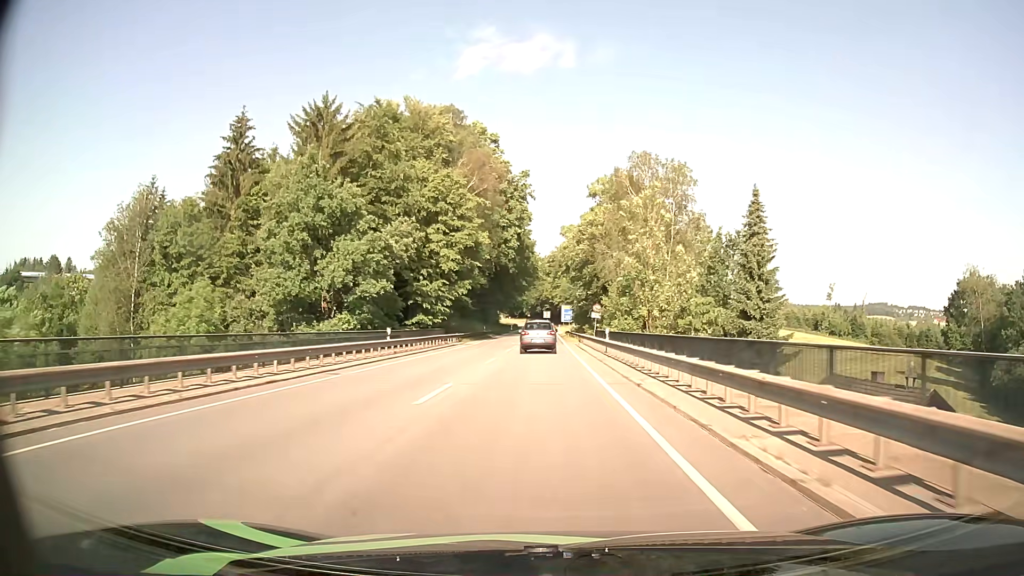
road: primary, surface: asphalt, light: Day
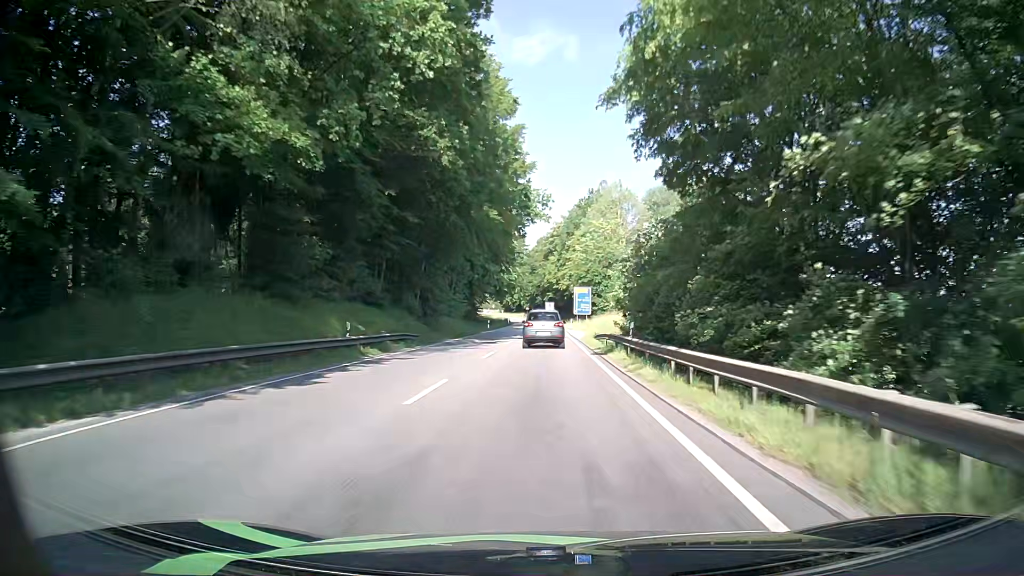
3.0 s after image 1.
(0.0, +53.6) m; 0°
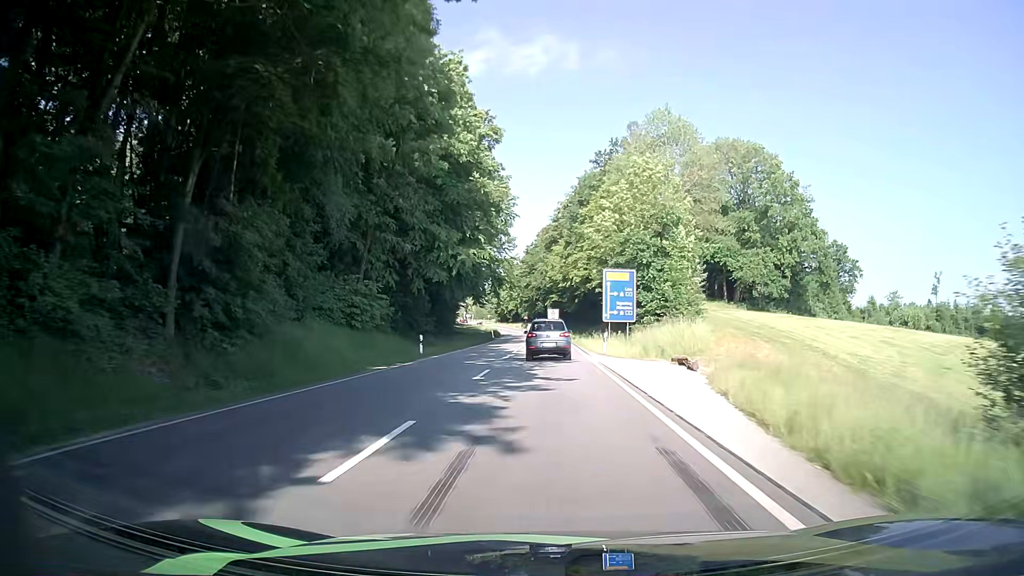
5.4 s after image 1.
(0.0, +40.3) m; 0°
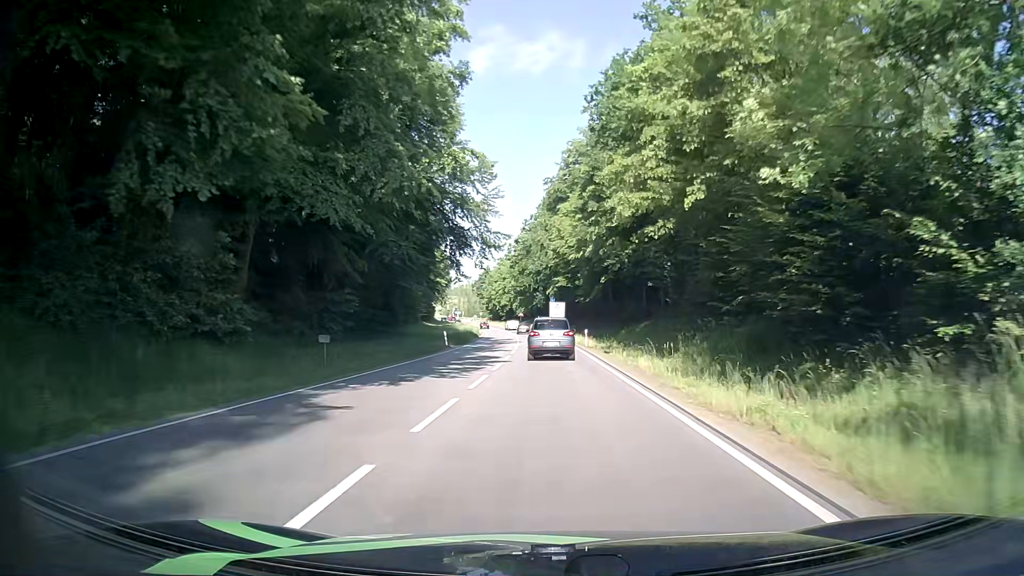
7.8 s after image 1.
(-0.1, +39.6) m; 0°
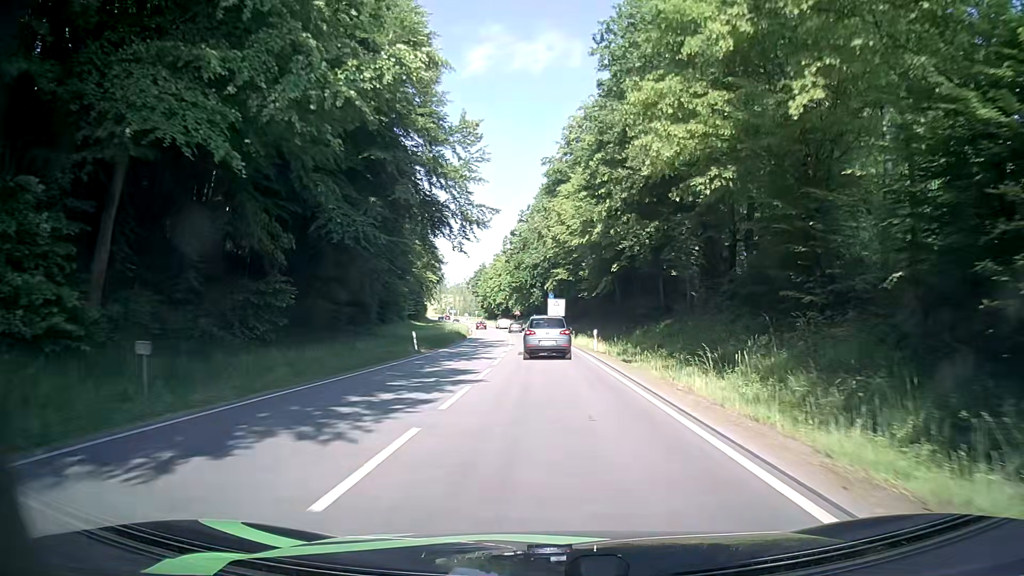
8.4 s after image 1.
(0.0, +9.7) m; 0°
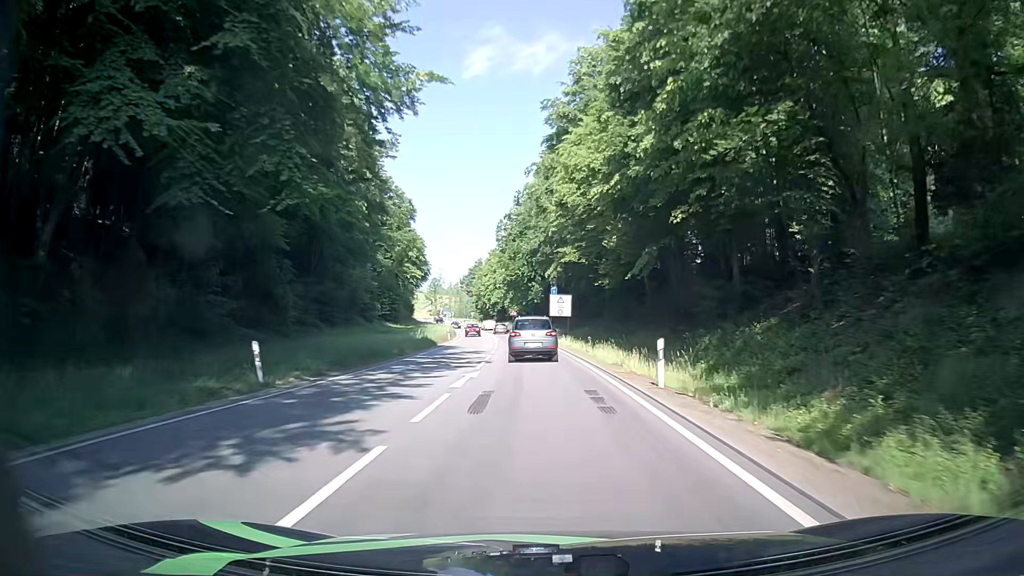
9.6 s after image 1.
(-0.1, +19.3) m; -1°
